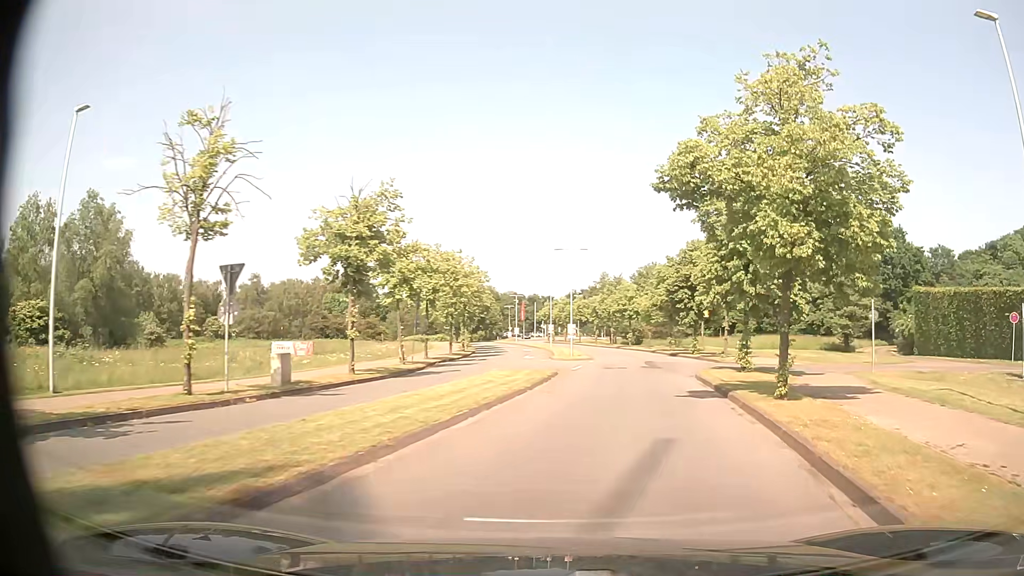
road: residential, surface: asphalt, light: Day
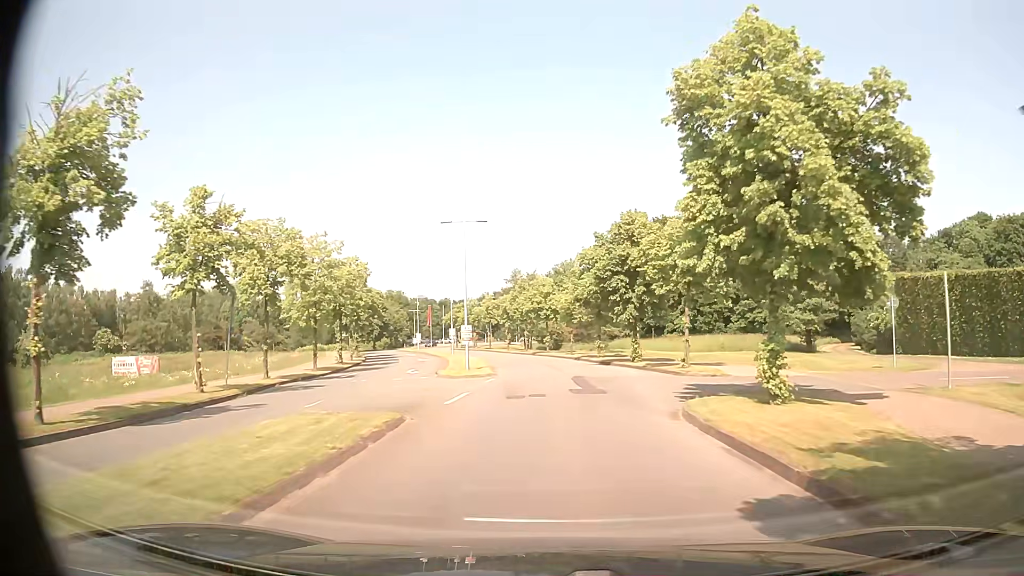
(+1.1, +12.2) m; +7°
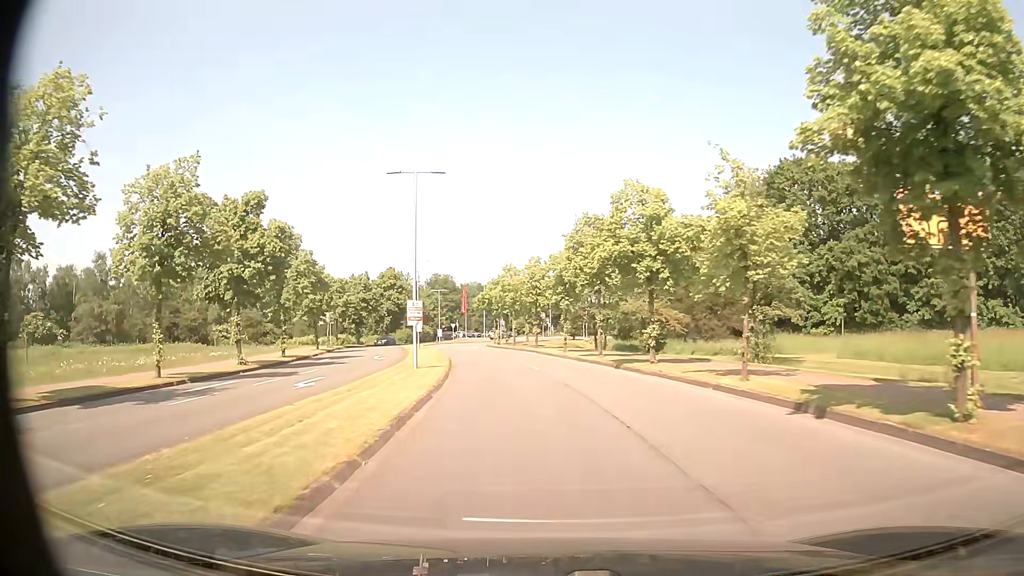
(-1.1, +36.0) m; -5°
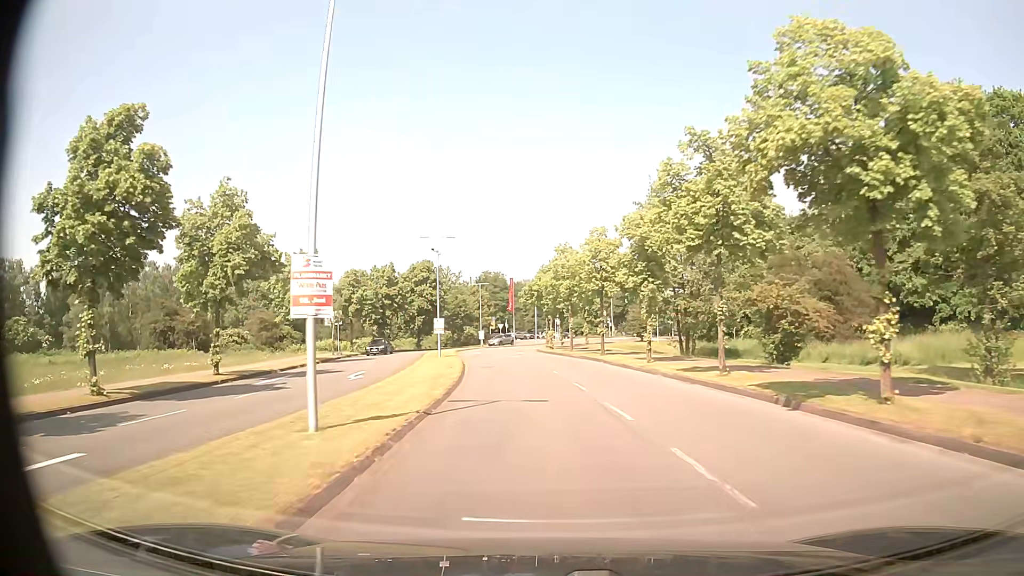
(-0.6, +14.8) m; -5°
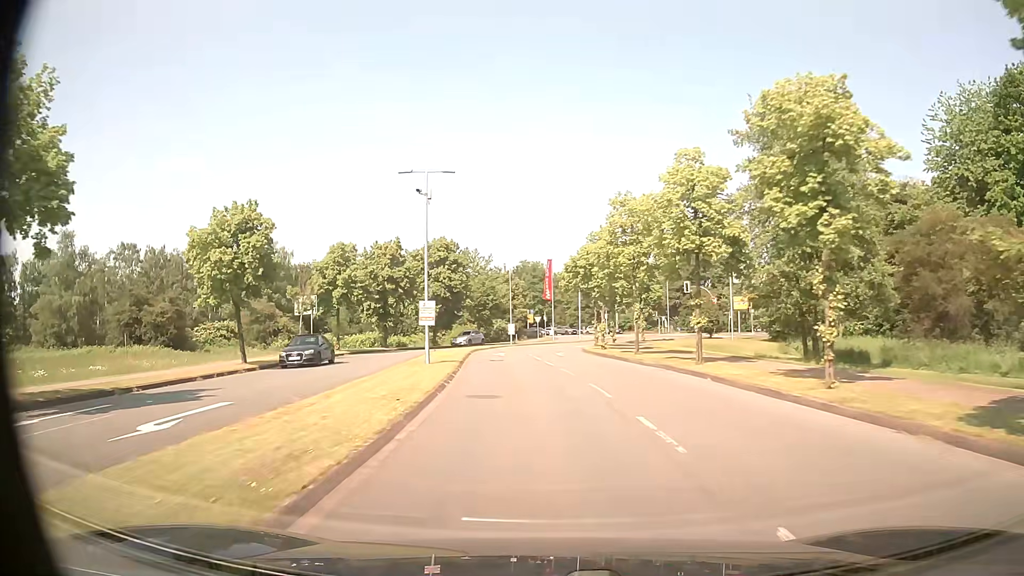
(-0.4, +15.2) m; -3°
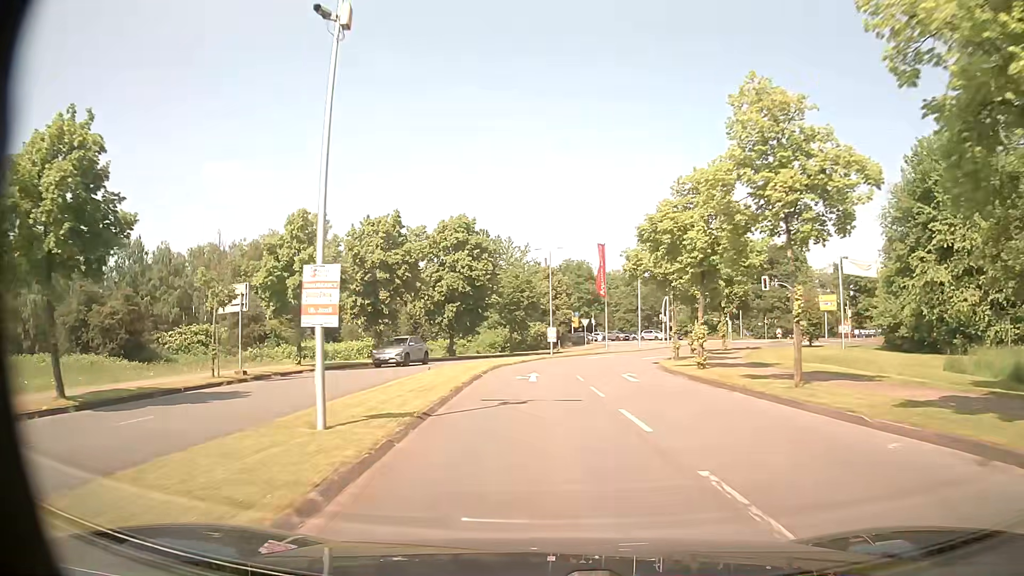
(-0.5, +15.2) m; -4°
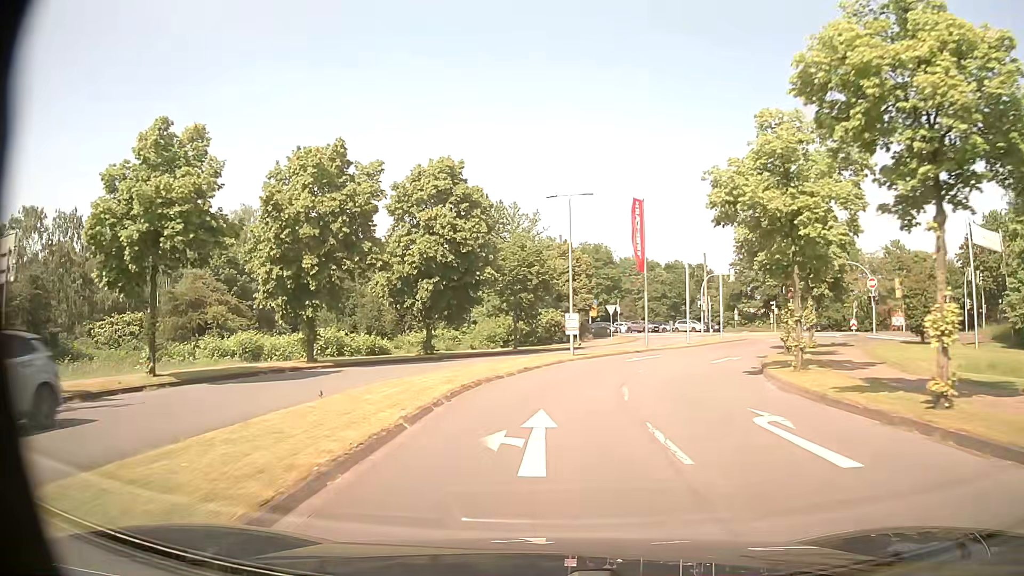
(-0.2, +14.2) m; -1°
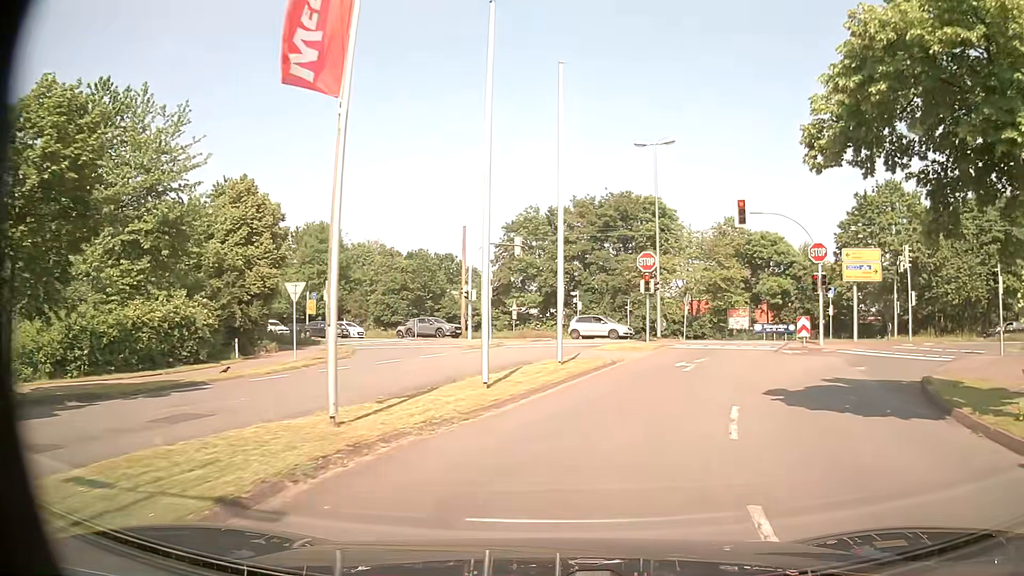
(+4.3, +27.9) m; +23°
